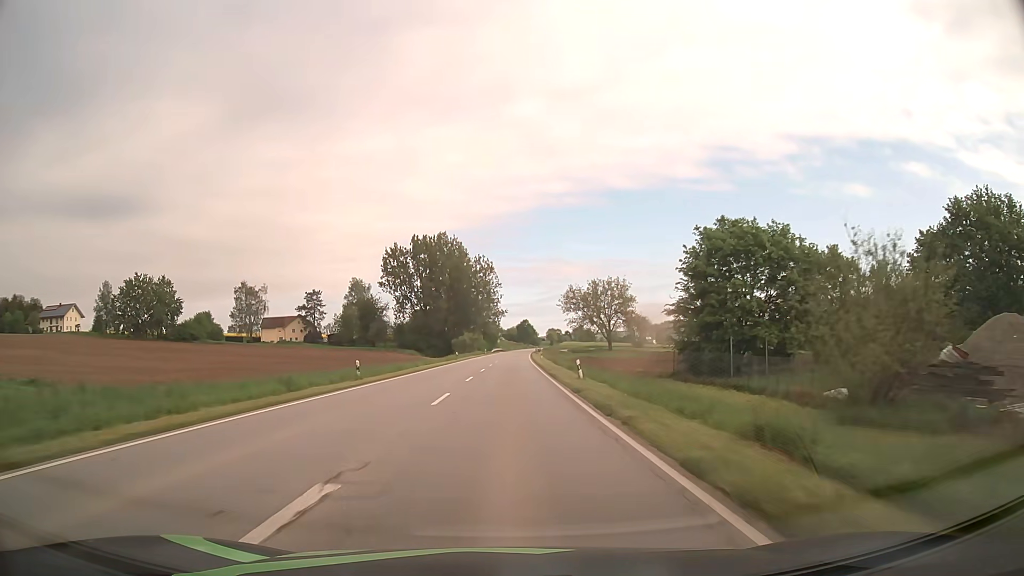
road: secondary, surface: asphalt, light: Day
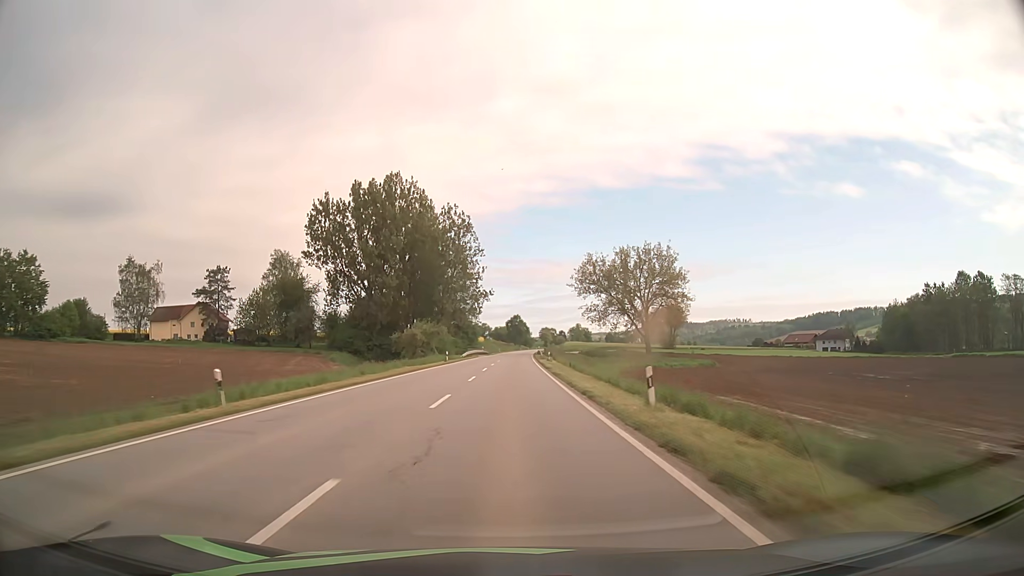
(+0.5, +62.1) m; +1°
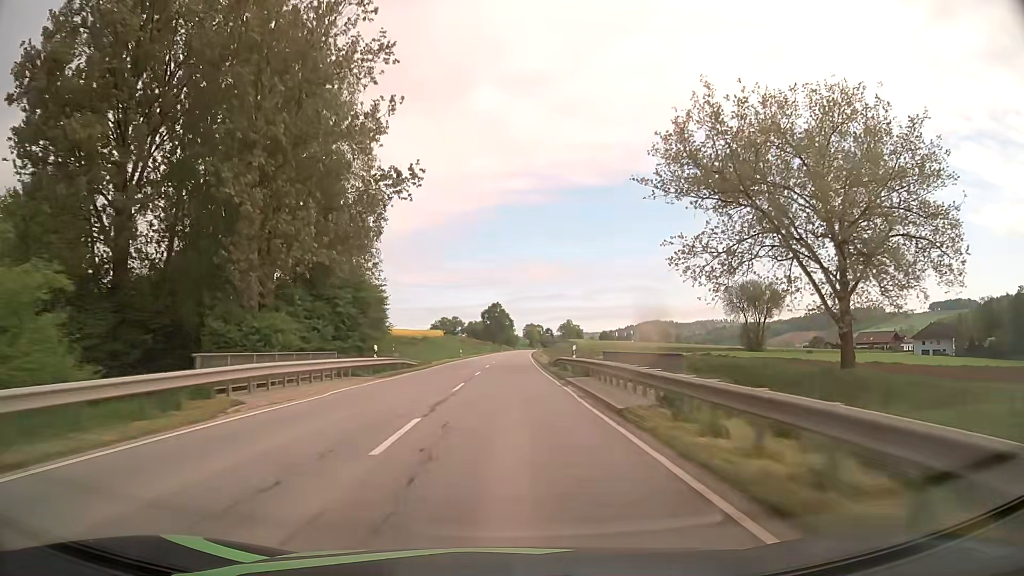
(+1.2, +78.8) m; +2°
(0, +10) (0, +20) (0, +30) (0, +40) (0, +50) (+1, +60) (+1, +70) (+1, +80) (+2, +90) (+2, +100) m
